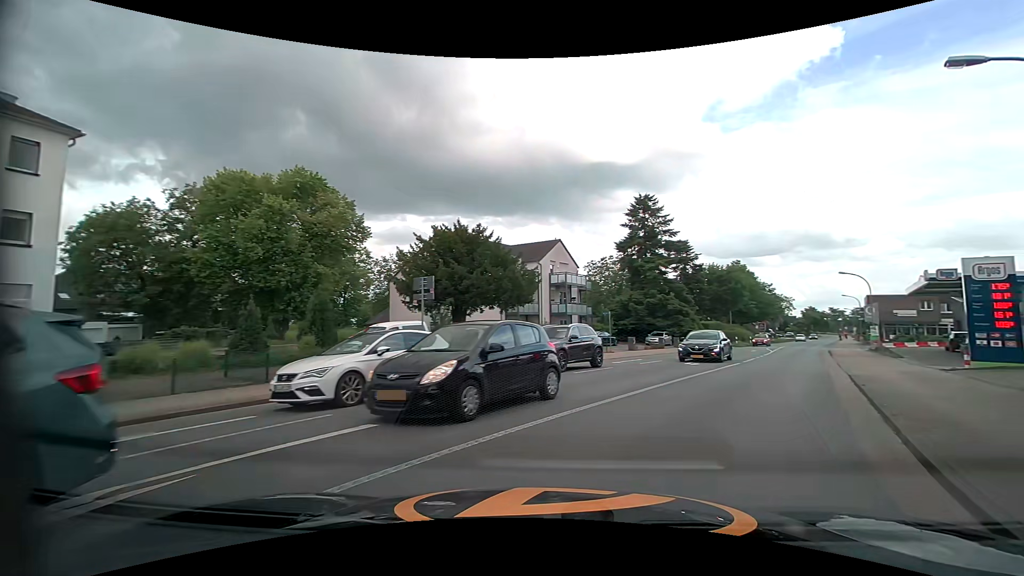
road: tertiary_link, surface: asphalt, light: Day
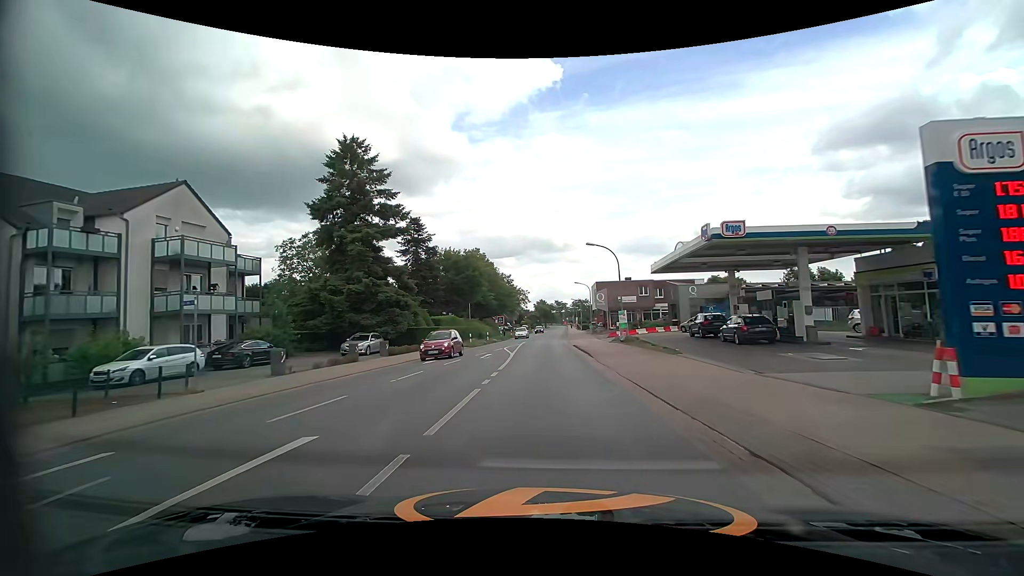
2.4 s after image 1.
(+6.6, +17.8) m; +28°
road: tertiary
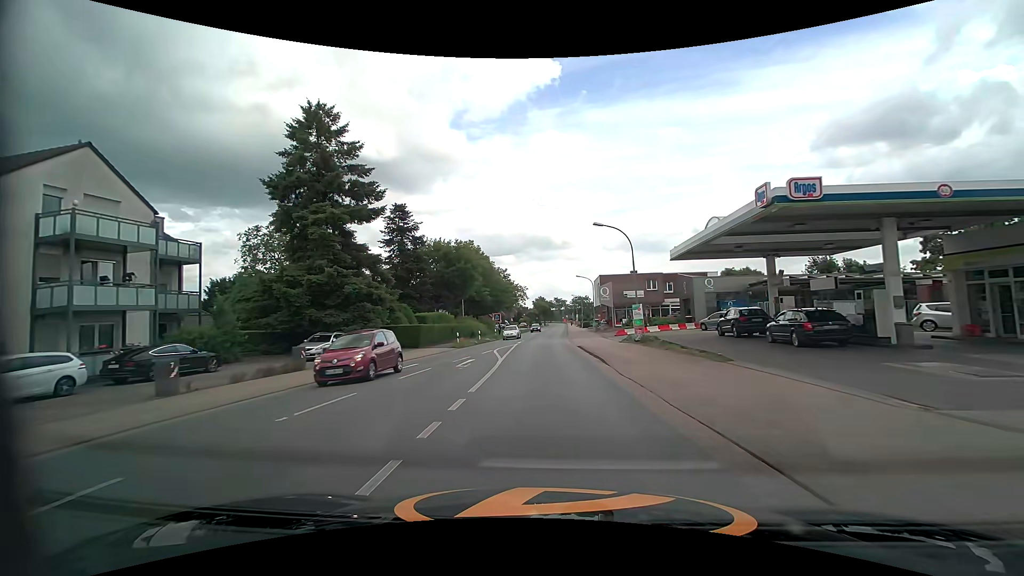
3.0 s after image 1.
(0.0, +6.2) m; 0°
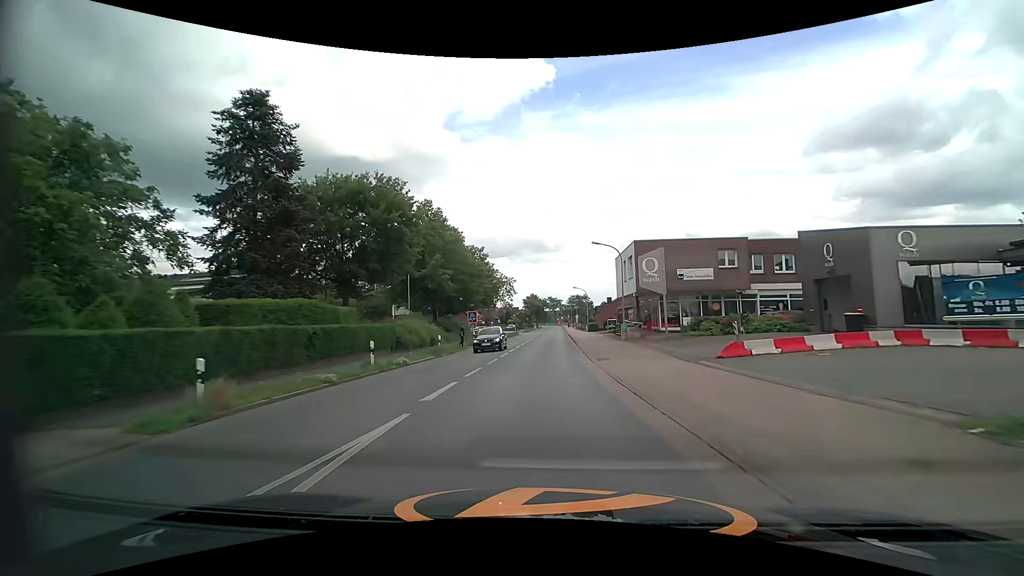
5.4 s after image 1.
(+0.1, +28.8) m; +1°
